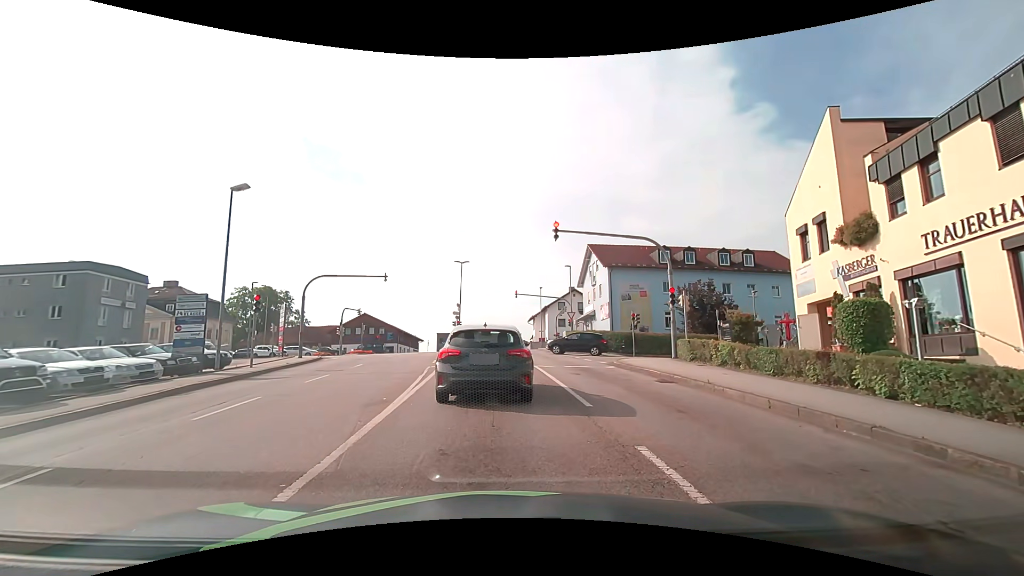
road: tertiary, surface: asphalt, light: Day
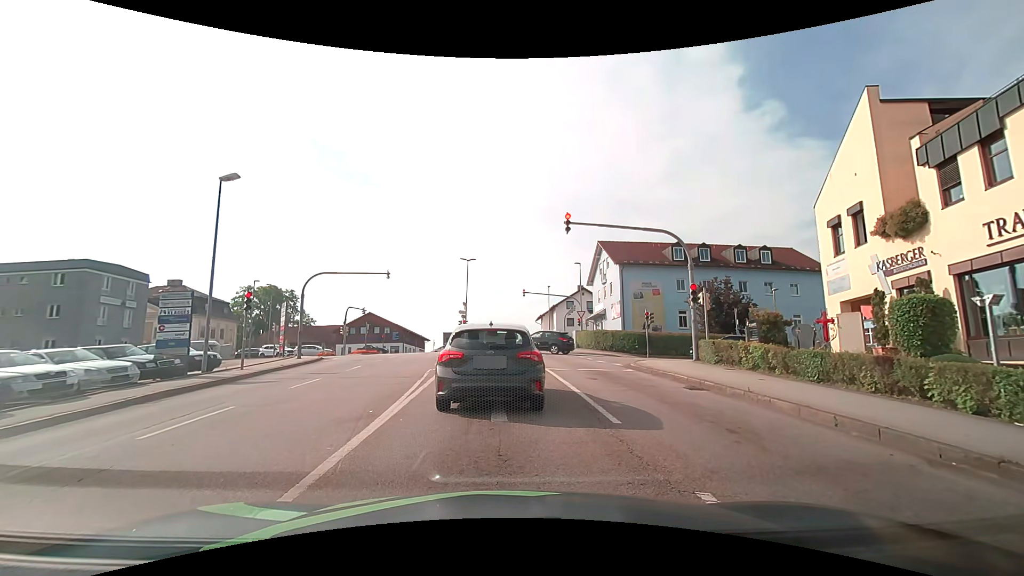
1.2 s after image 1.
(-0.1, +1.5) m; -3°
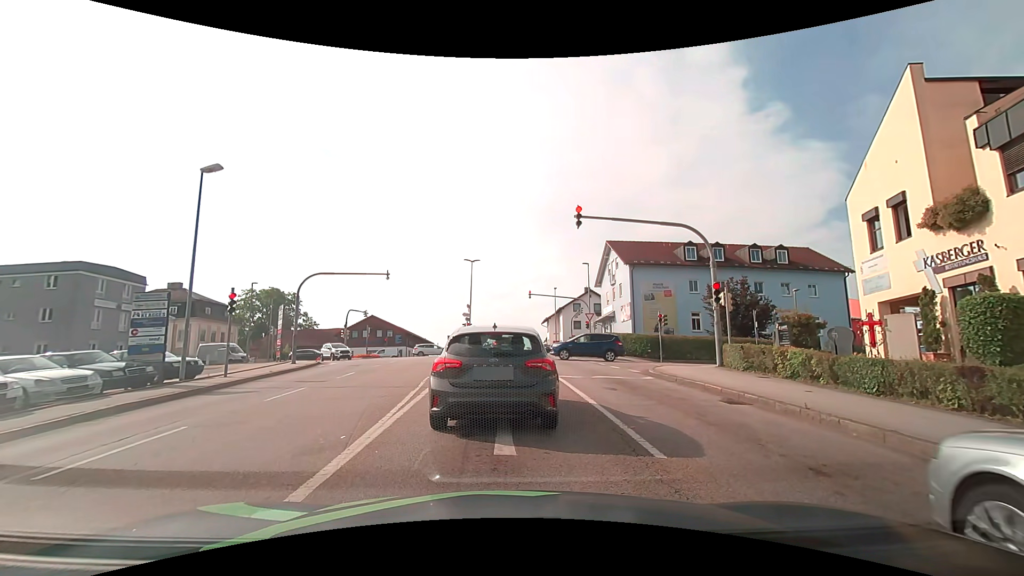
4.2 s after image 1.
(0.0, +1.7) m; 0°
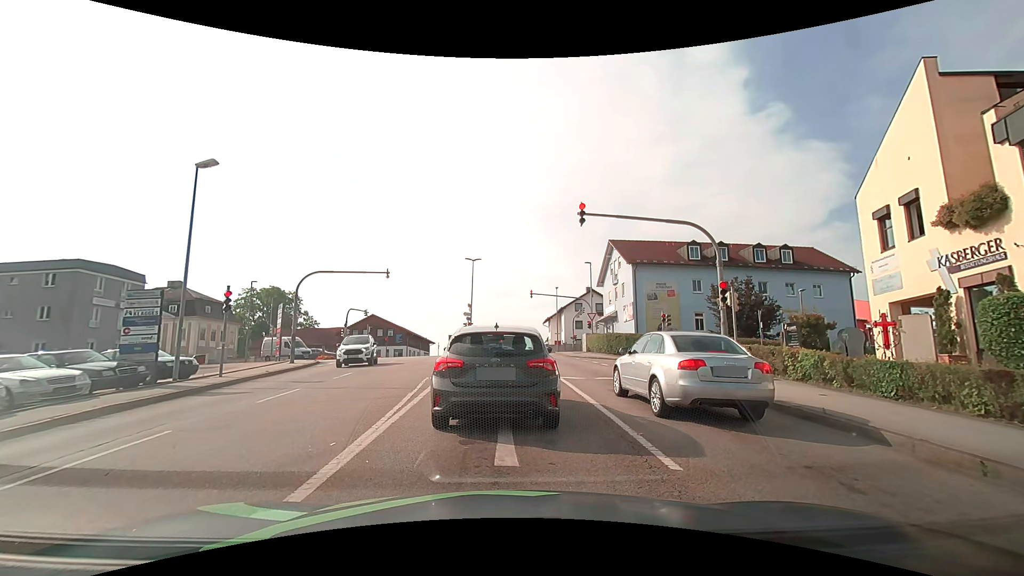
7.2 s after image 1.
(0.0, +0.5) m; 0°
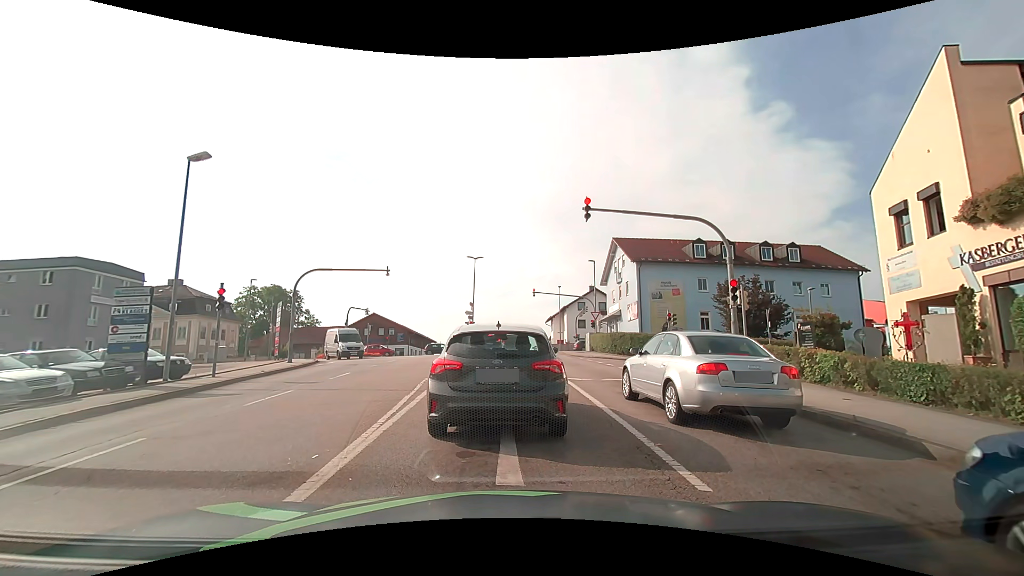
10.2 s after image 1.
(0.0, +0.7) m; 0°
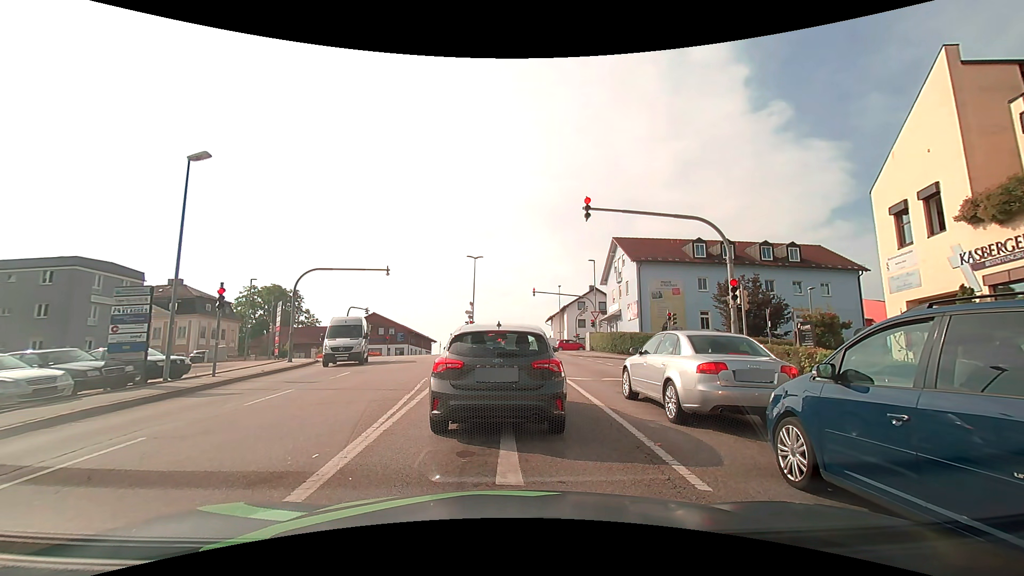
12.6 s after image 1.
(0.0, 0.0) m; 0°
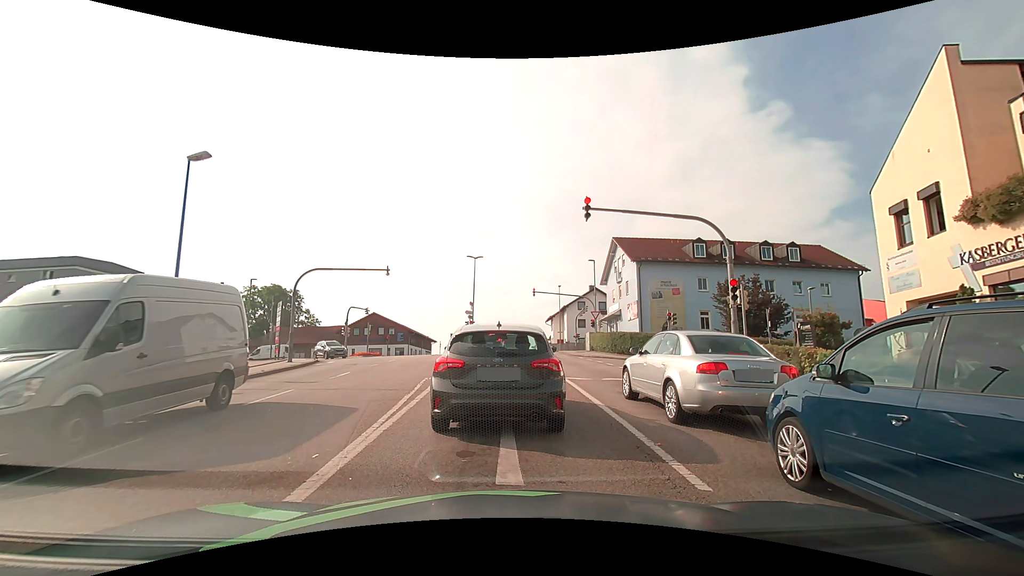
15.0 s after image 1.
(0.0, 0.0) m; 0°
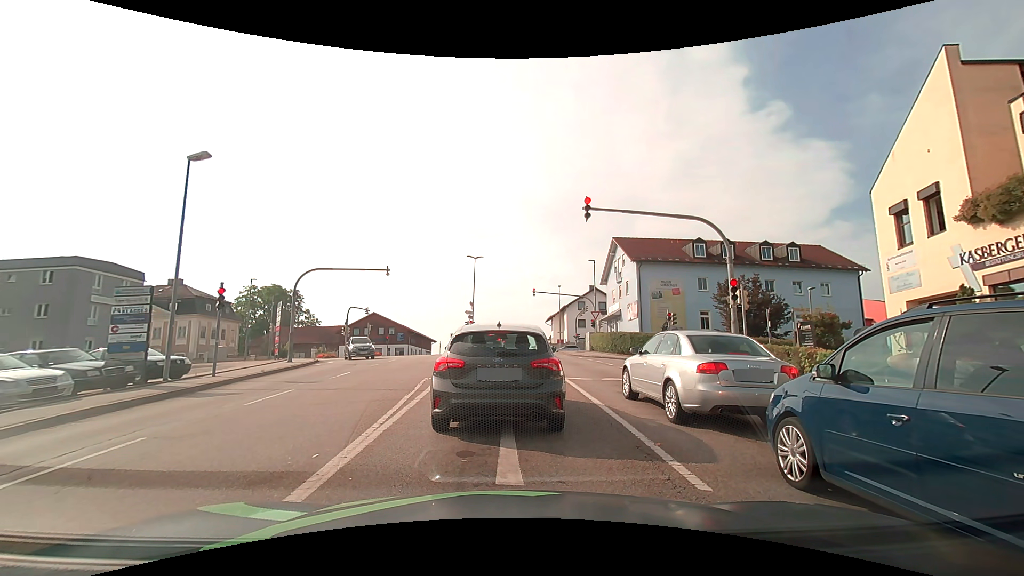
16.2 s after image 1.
(0.0, 0.0) m; 0°
(0, +10) (0, +20) (-1, +30) (-1, +40) (-1, +50) (-2, +60) (-8, +68) (-18, +71) (-28, +71) (-38, +71) m
